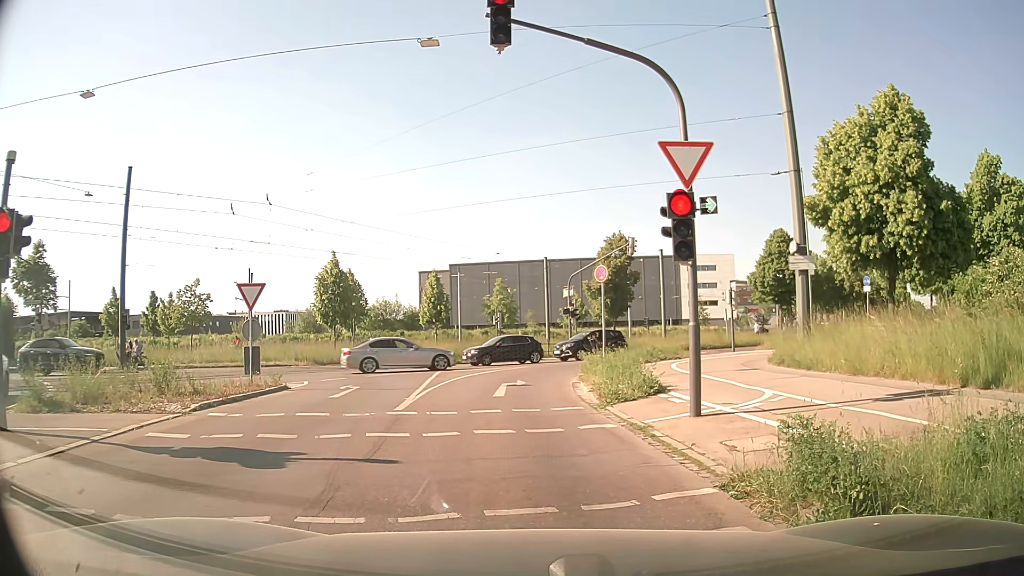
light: Day
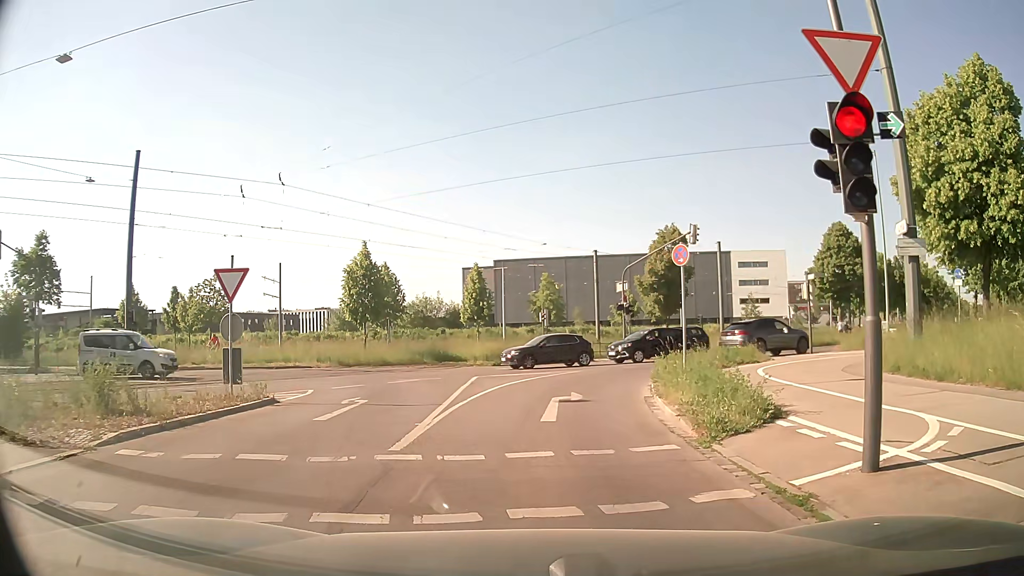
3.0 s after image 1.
(-0.1, +4.1) m; -7°
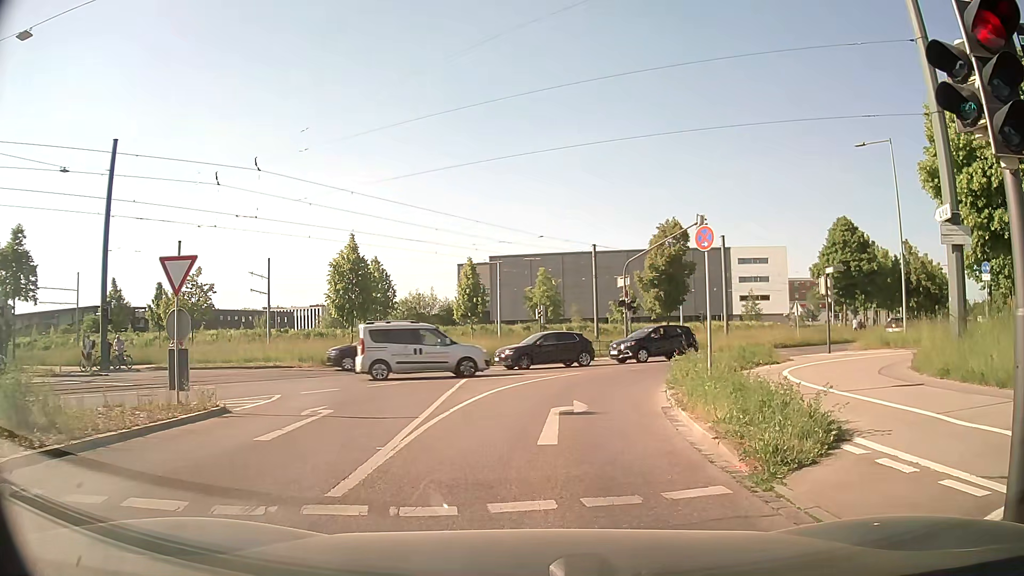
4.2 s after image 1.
(0.0, +2.2) m; +3°
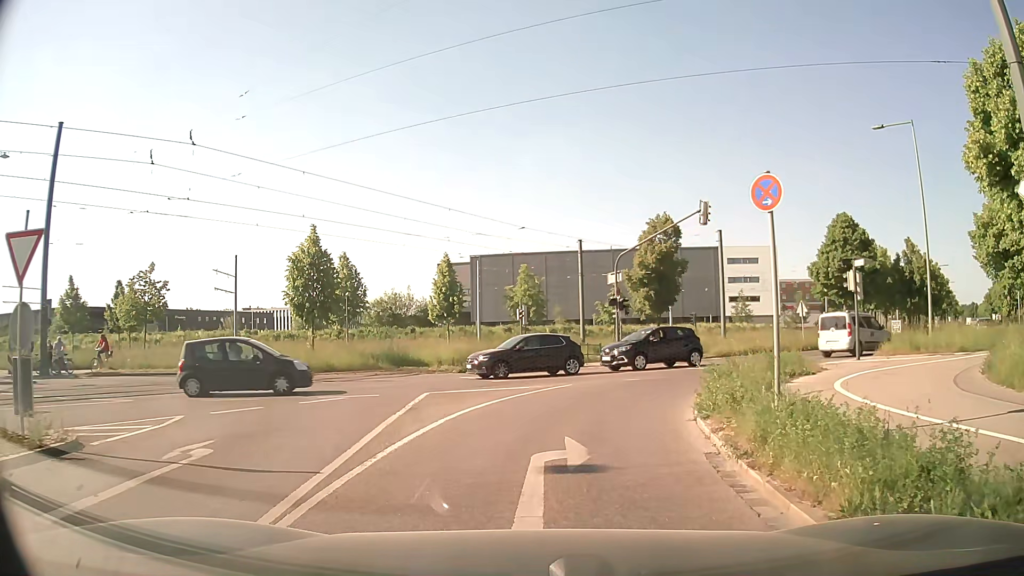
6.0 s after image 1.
(-0.1, +4.1) m; -1°
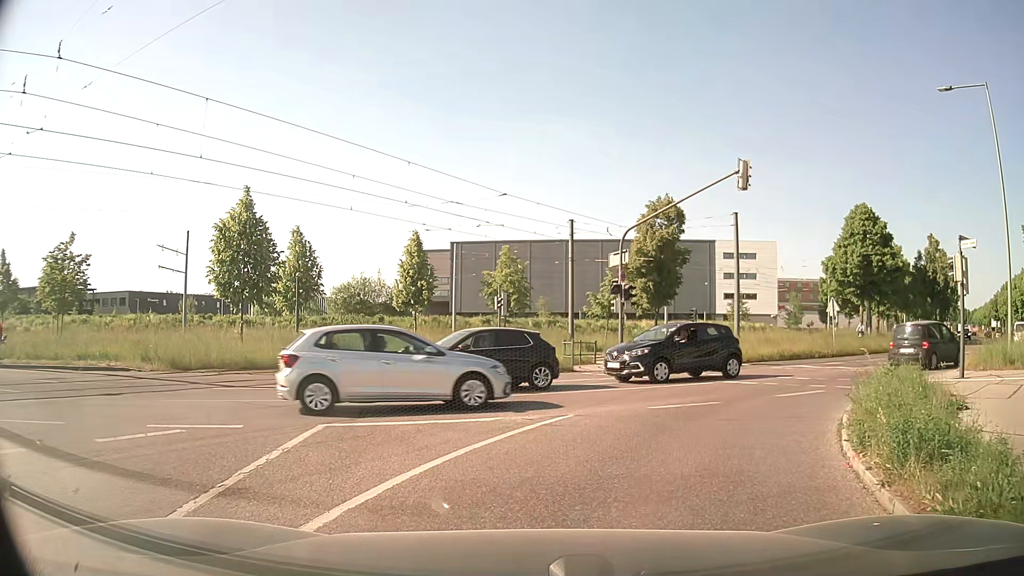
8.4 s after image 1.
(+0.2, +7.1) m; +3°
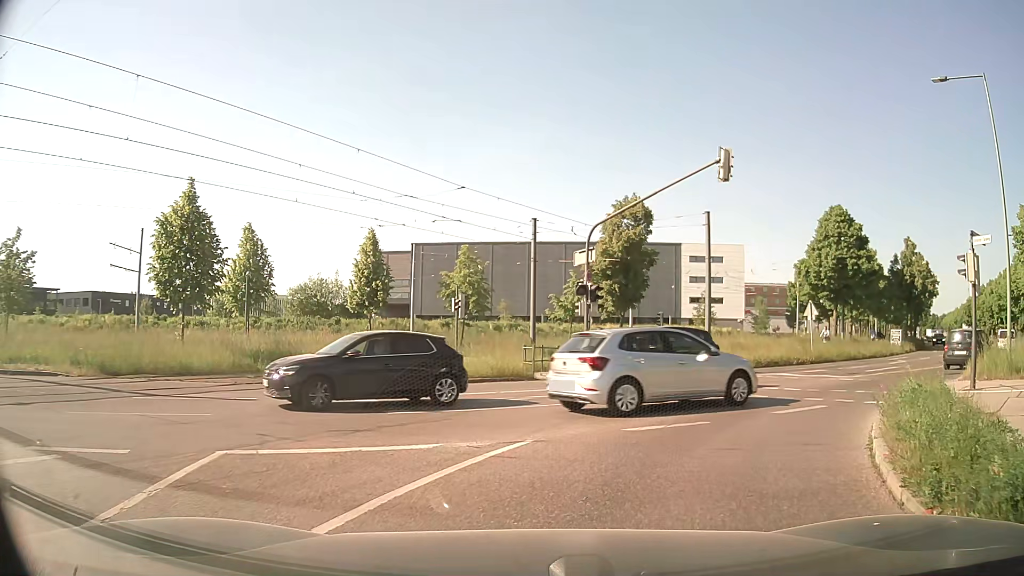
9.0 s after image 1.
(0.0, +2.1) m; +3°
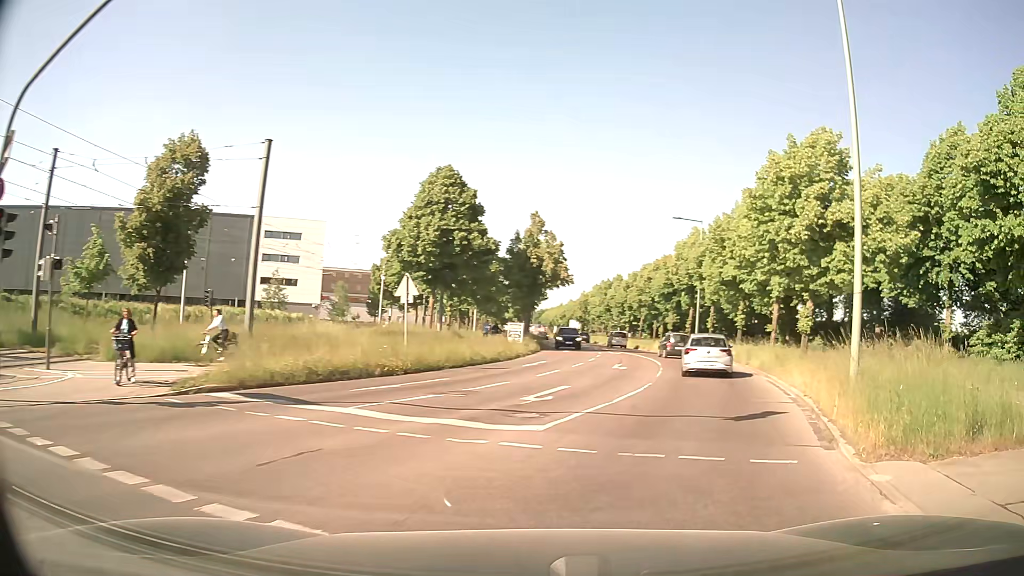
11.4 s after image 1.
(+3.5, +12.6) m; +33°
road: secondary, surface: asphalt
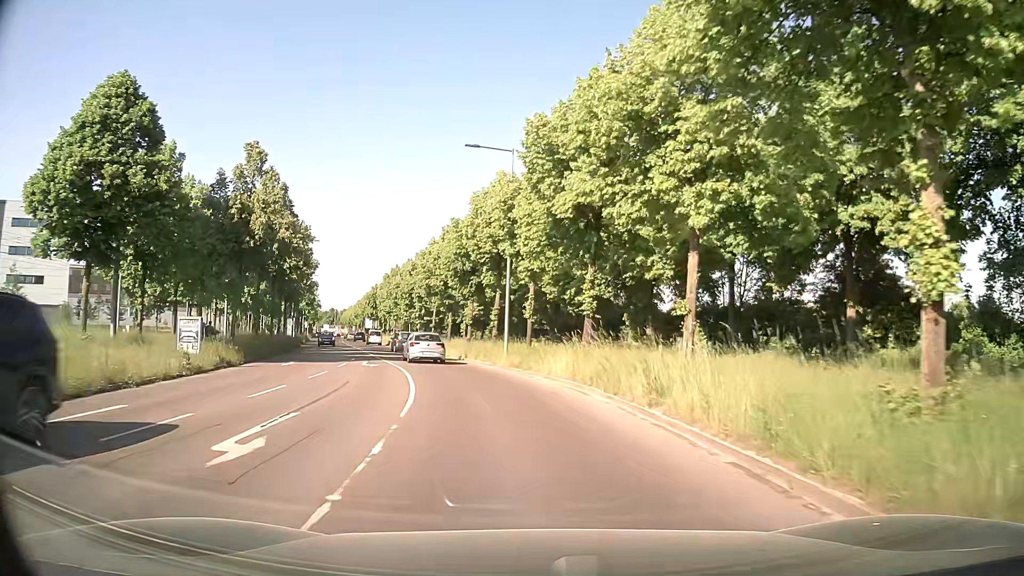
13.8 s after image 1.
(+5.1, +19.2) m; +20°
(-1, +10) (-2, +20) (-4, +30) (-7, +39) (-10, +49) (-13, +58) (-16, +68) (-19, +77) (-23, +87) (-26, +96) m
